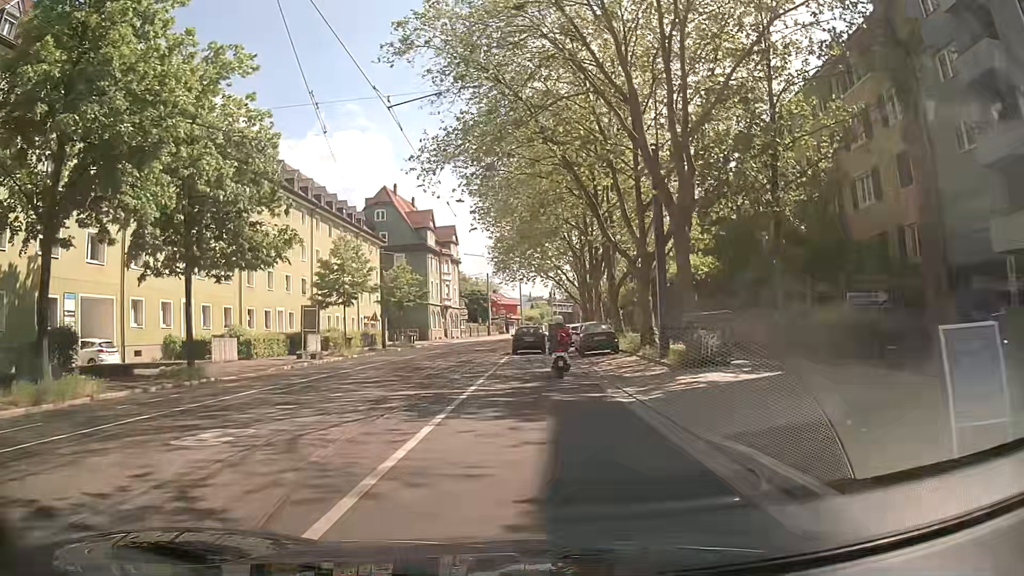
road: primary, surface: asphalt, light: Day
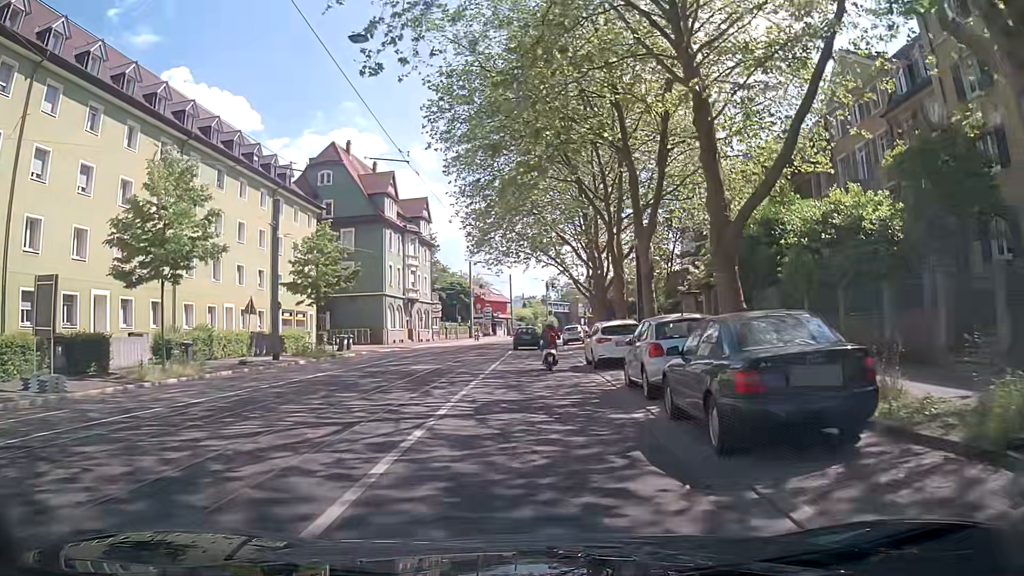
(+0.3, +22.5) m; -1°
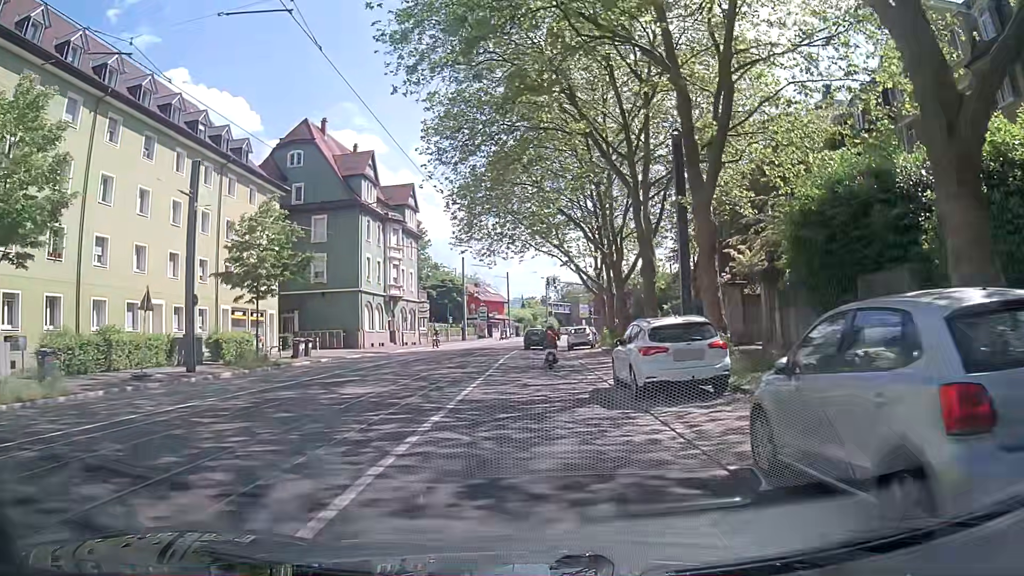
(+0.3, +8.9) m; +2°
(0, +10) (0, +20) (0, +30) (+1, +40) (+1, +50) (+2, +60) (+3, +70) (+4, +80) (+5, +90) (+7, +100) m
